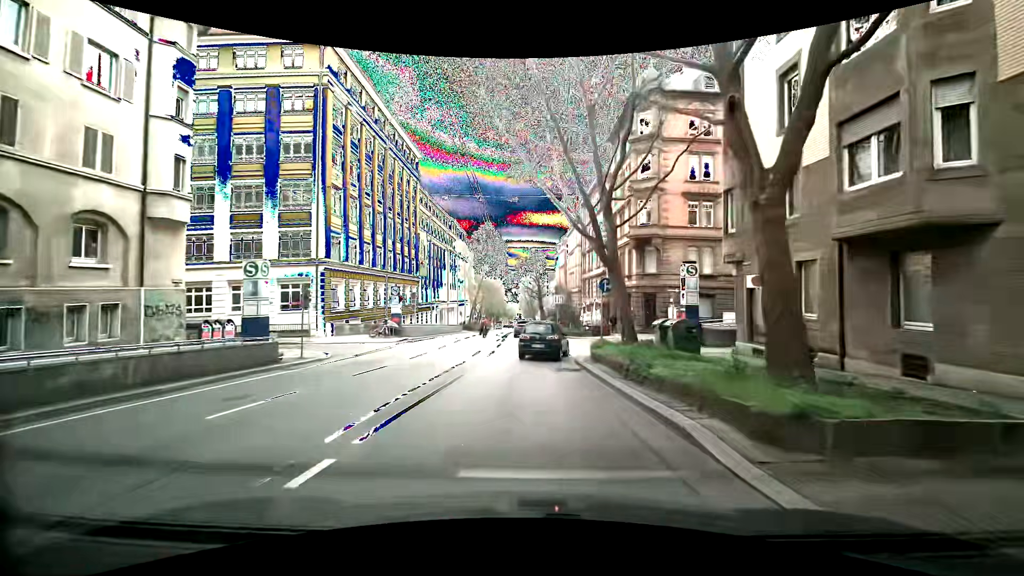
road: secondary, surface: asphalt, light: Day
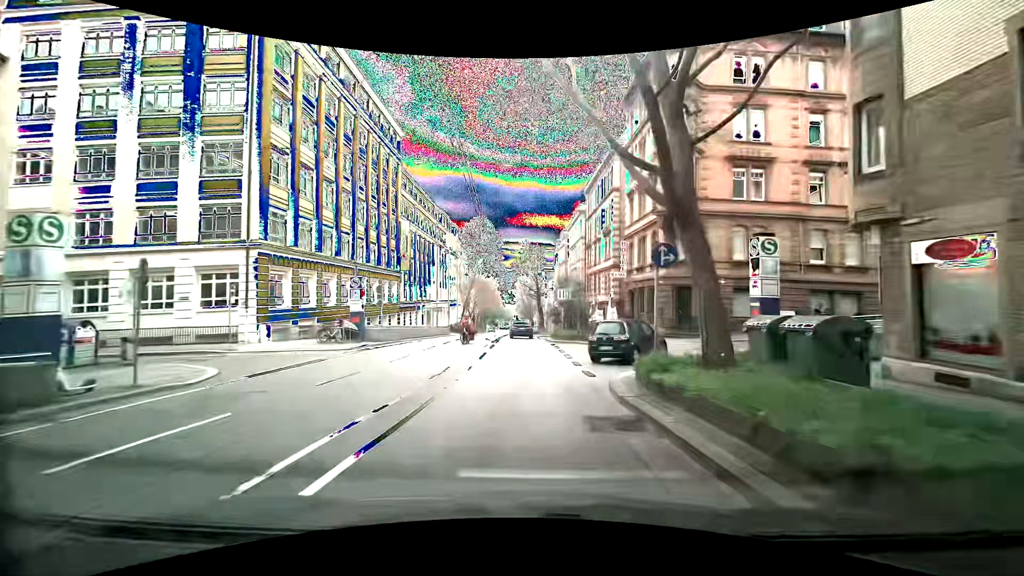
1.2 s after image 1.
(+0.4, +8.8) m; +3°
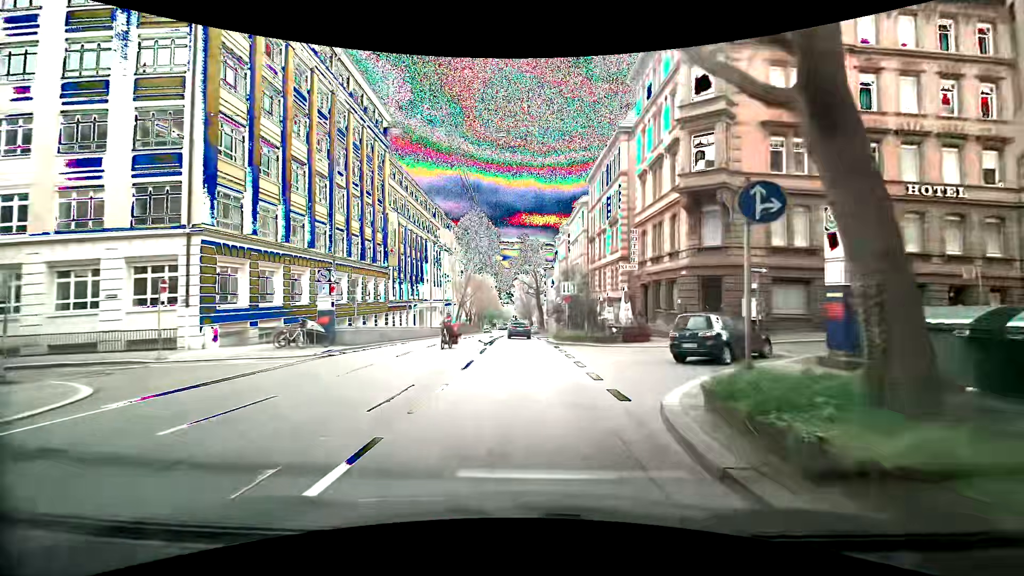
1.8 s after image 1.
(+0.1, +4.8) m; +2°
(0, +10) (0, +20) (0, +30) (-1, +40) (-1, +50) (-2, +60) (-2, +70) (-2, +80) (-2, +90) (-3, +100) m
